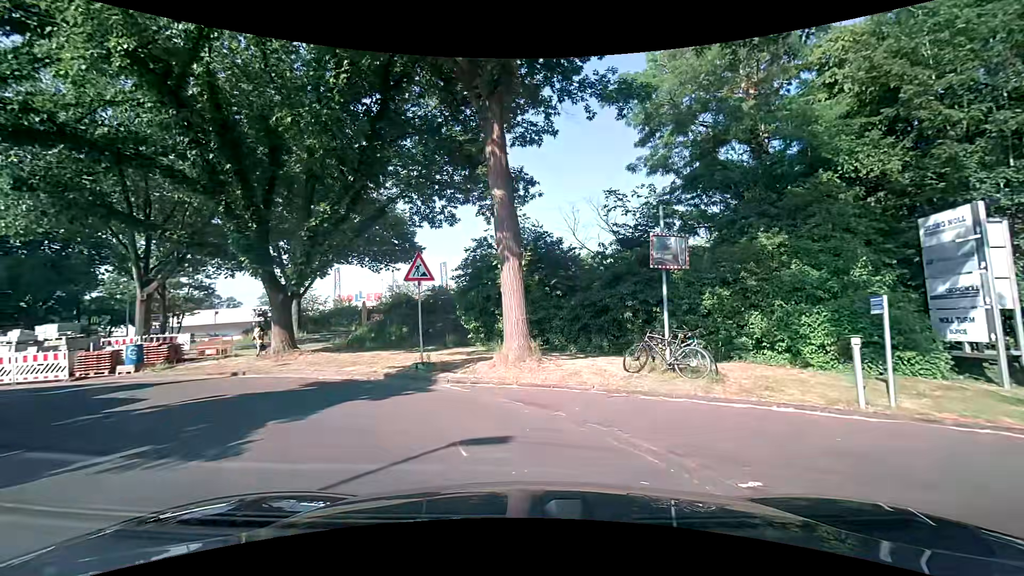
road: unclassified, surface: asphalt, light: Day
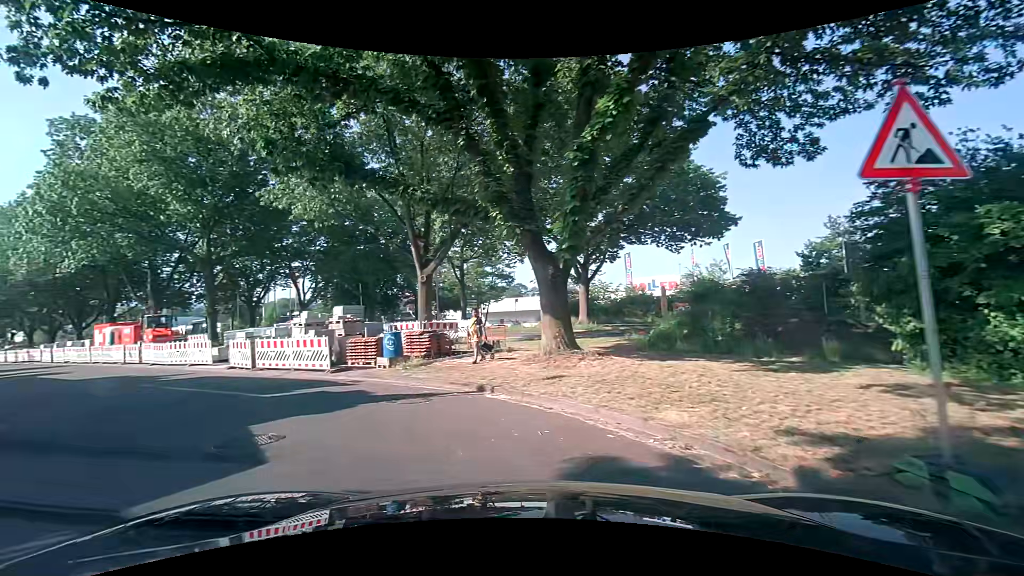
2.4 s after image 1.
(-2.3, +8.0) m; -33°
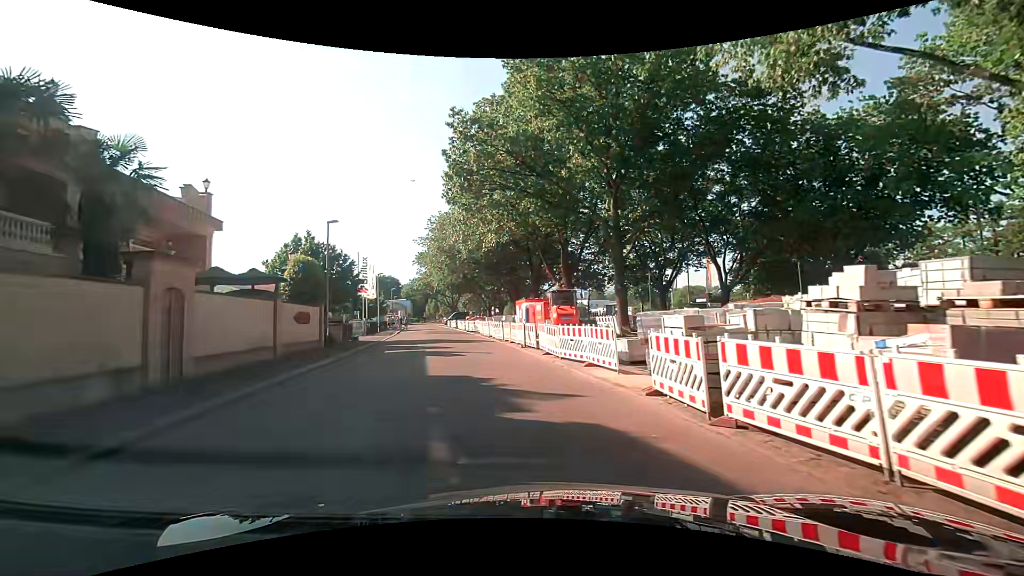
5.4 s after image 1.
(-5.7, +11.7) m; -43°
(-1, +10) (-2, +20) (-4, +30) (-6, +40) (-8, +49) (-10, +59) (-12, +69) (-14, +79) (-17, +88) (-19, +98) m
